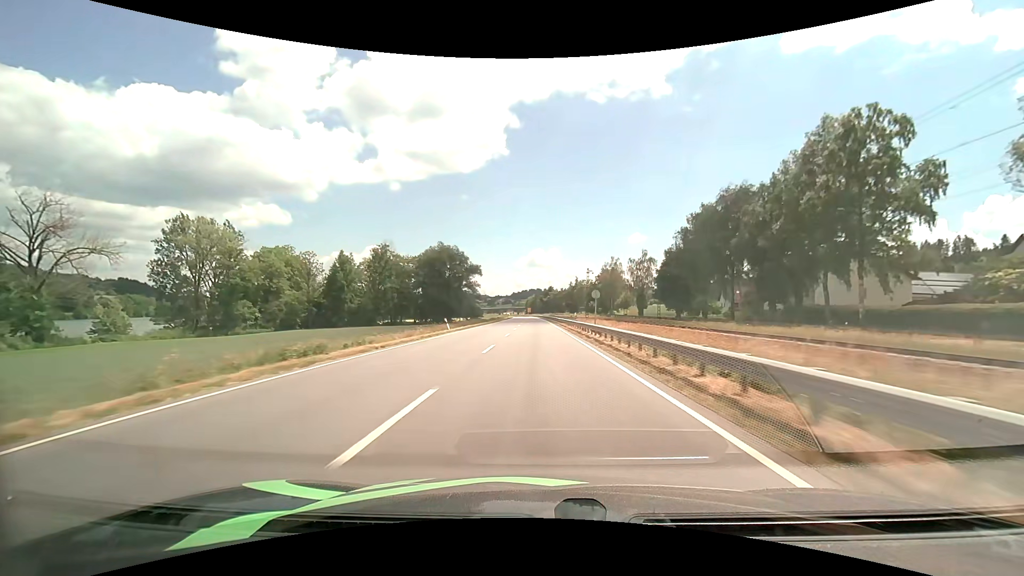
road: primary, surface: asphalt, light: Day
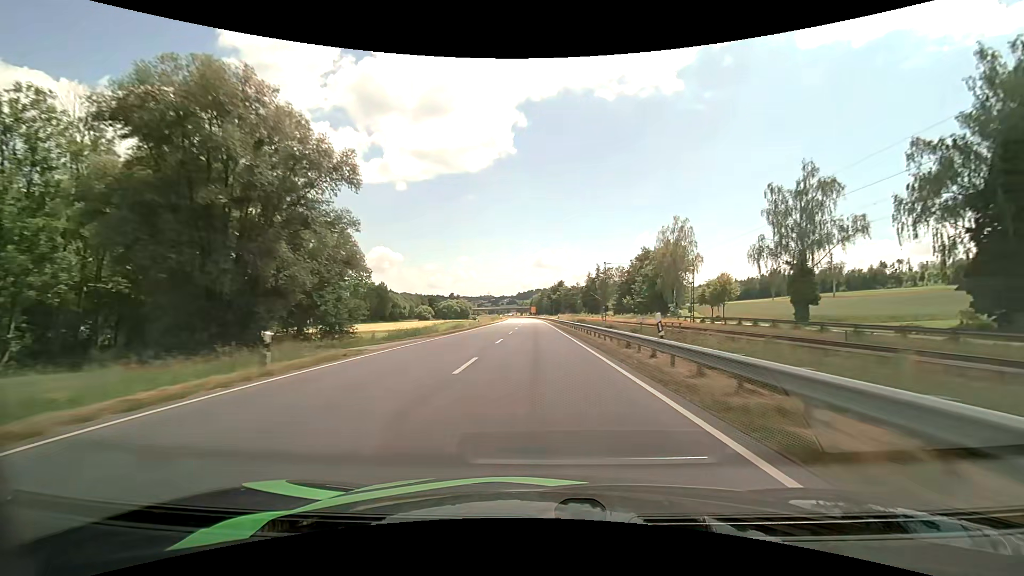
(-0.6, +78.0) m; -1°
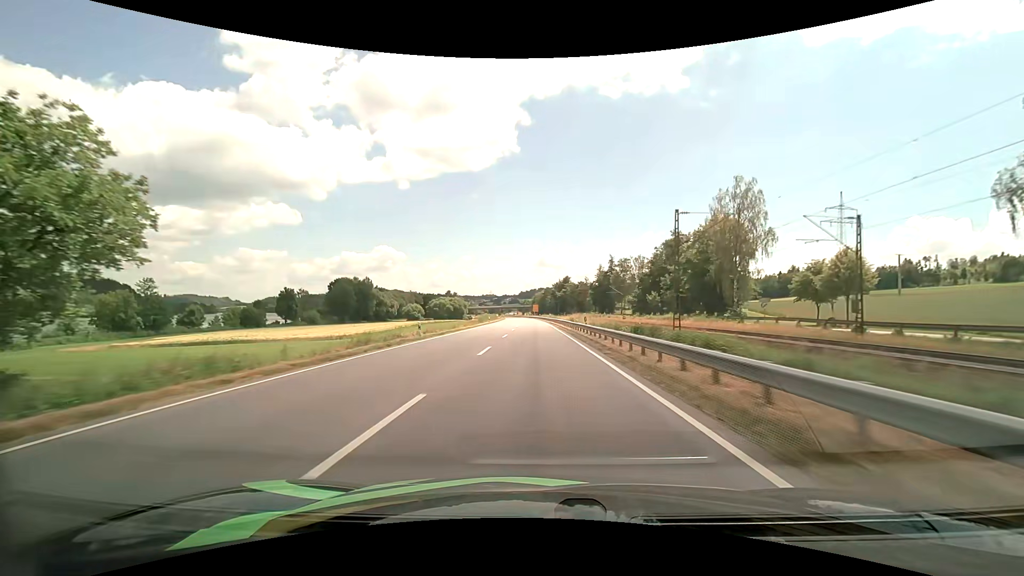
(-0.2, +31.1) m; -1°
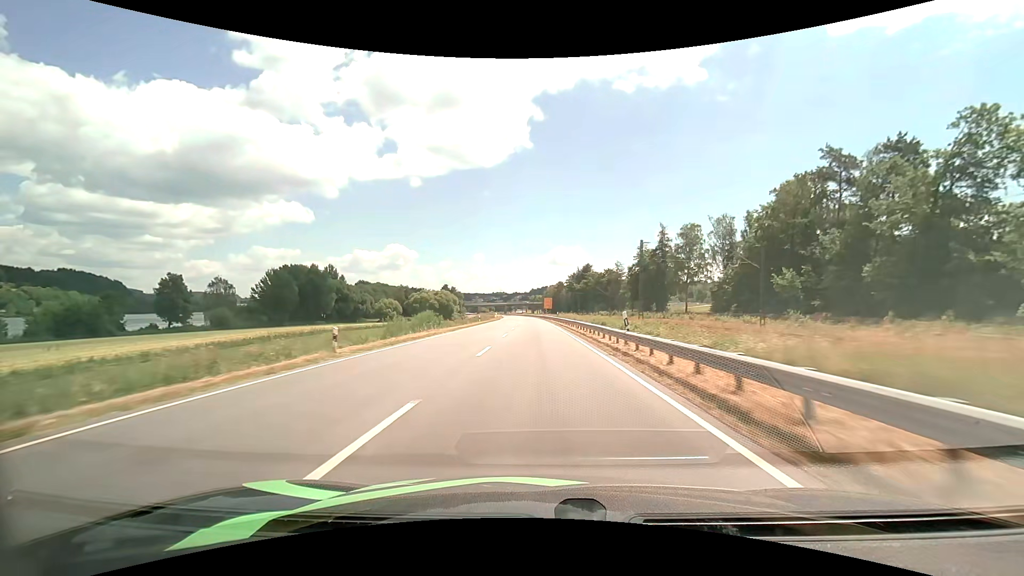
(-0.4, +61.2) m; -1°
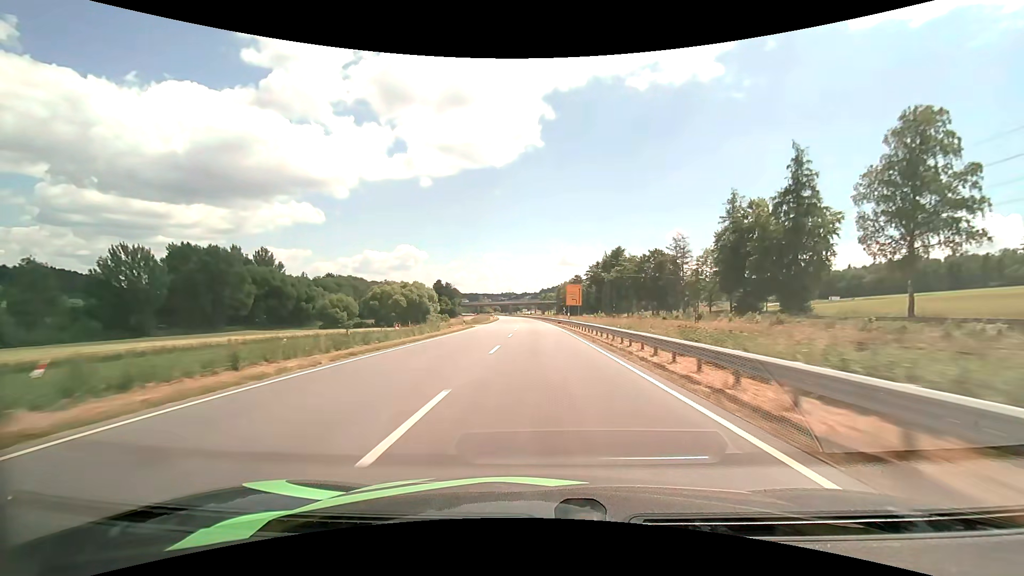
(-0.8, +59.1) m; -1°
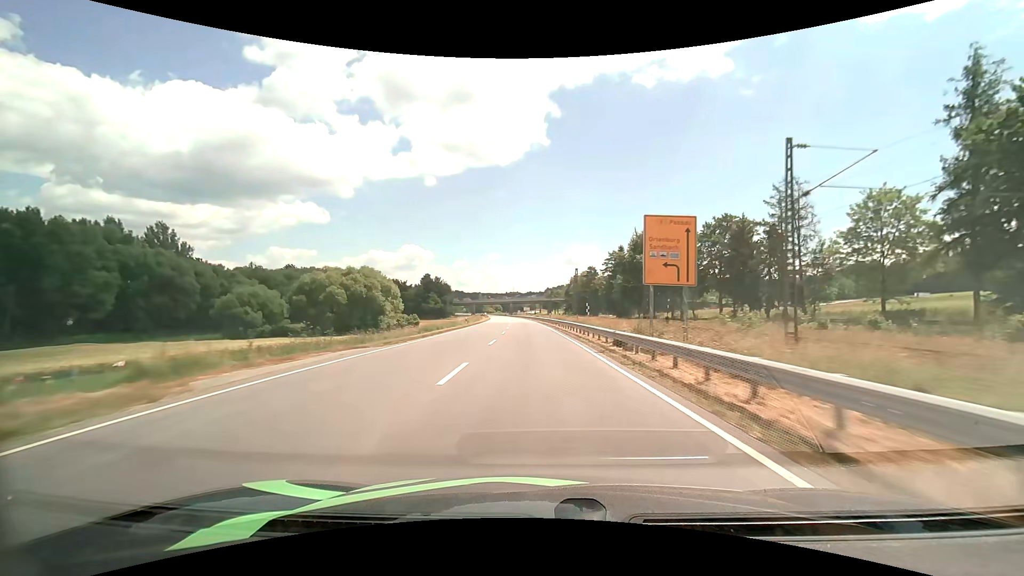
(-0.2, +43.4) m; -1°
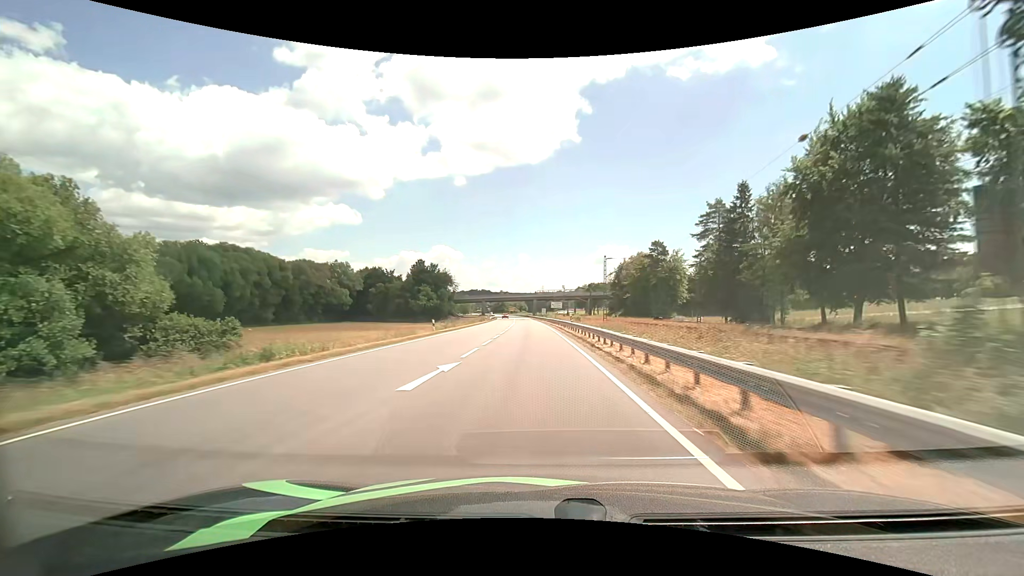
(-1.5, +70.9) m; -3°
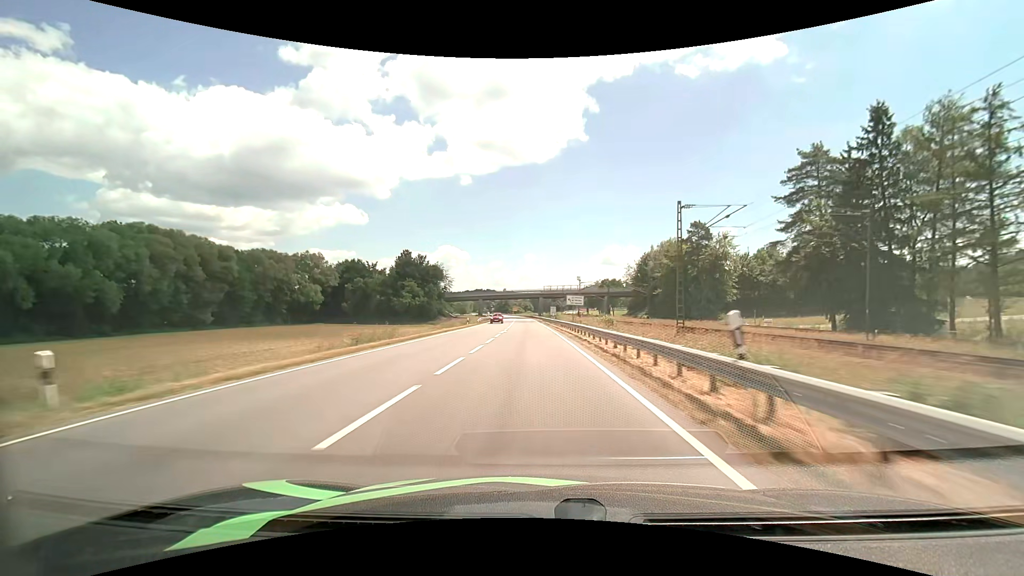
(-0.2, +28.4) m; -1°
(0, +10) (0, +20) (0, +30) (0, +40) (-1, +50) (-1, +60) (-1, +70) (-2, +80) (-2, +90) (-3, +100) m
